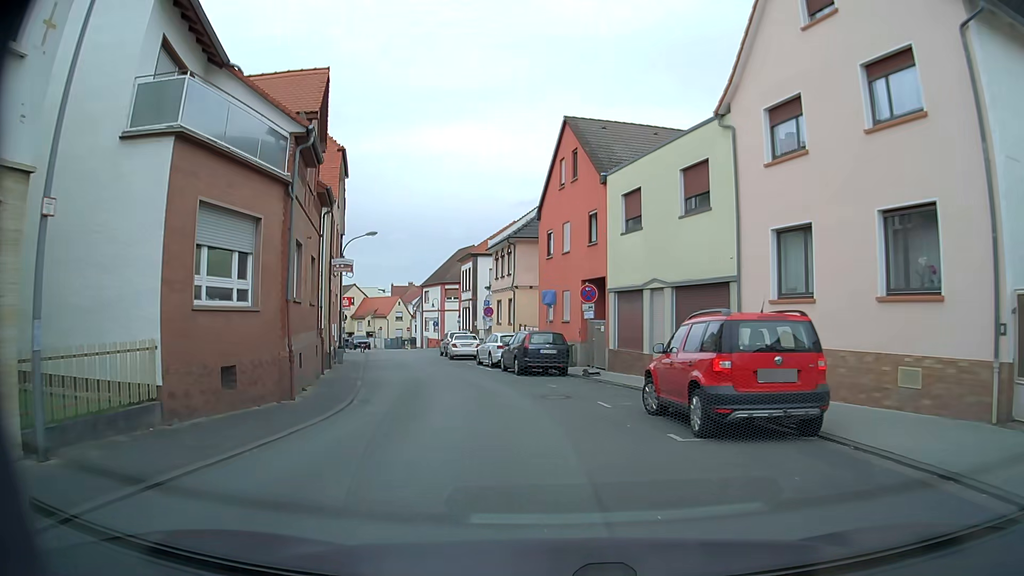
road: residential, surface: asphalt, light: Day
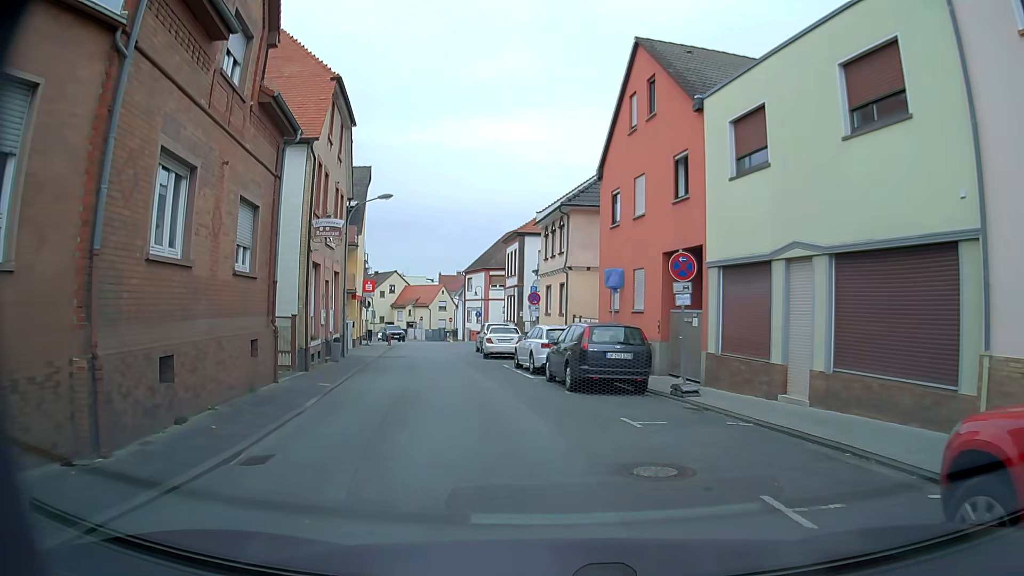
(-0.3, +7.6) m; -4°
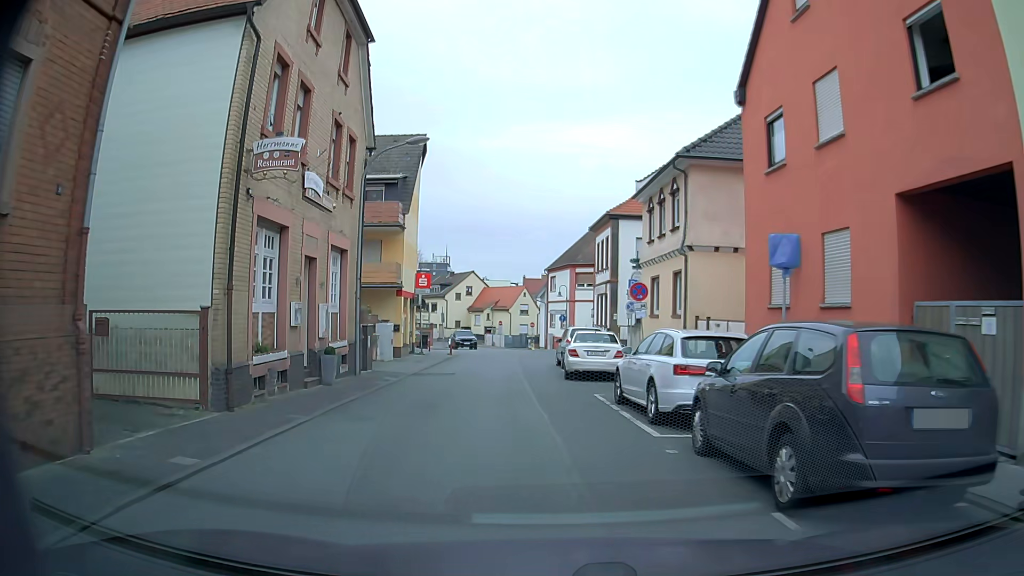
(-0.6, +9.6) m; -7°
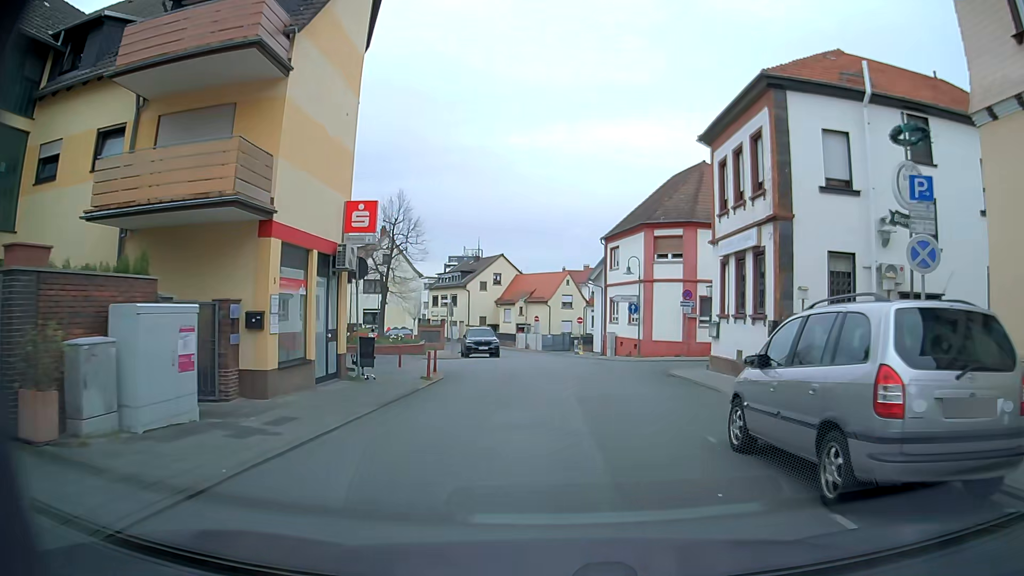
(-1.6, +21.0) m; -5°
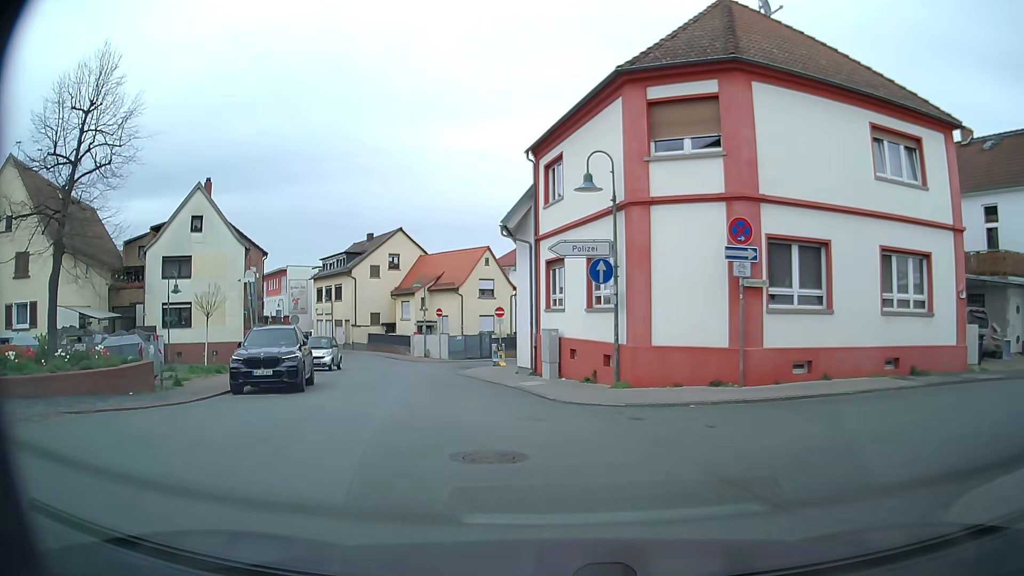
(+1.6, +21.0) m; +4°
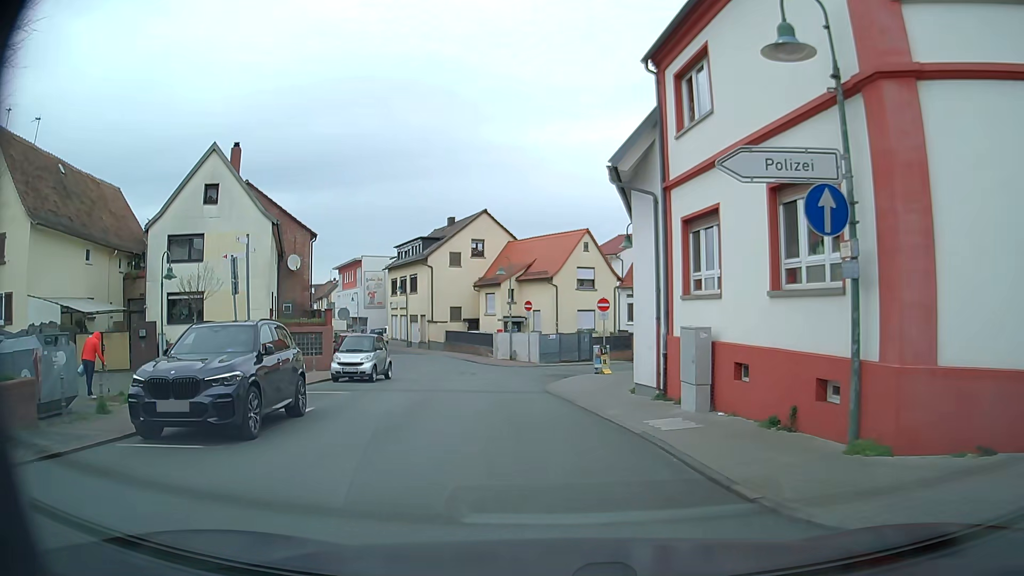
(-0.5, +8.1) m; -7°
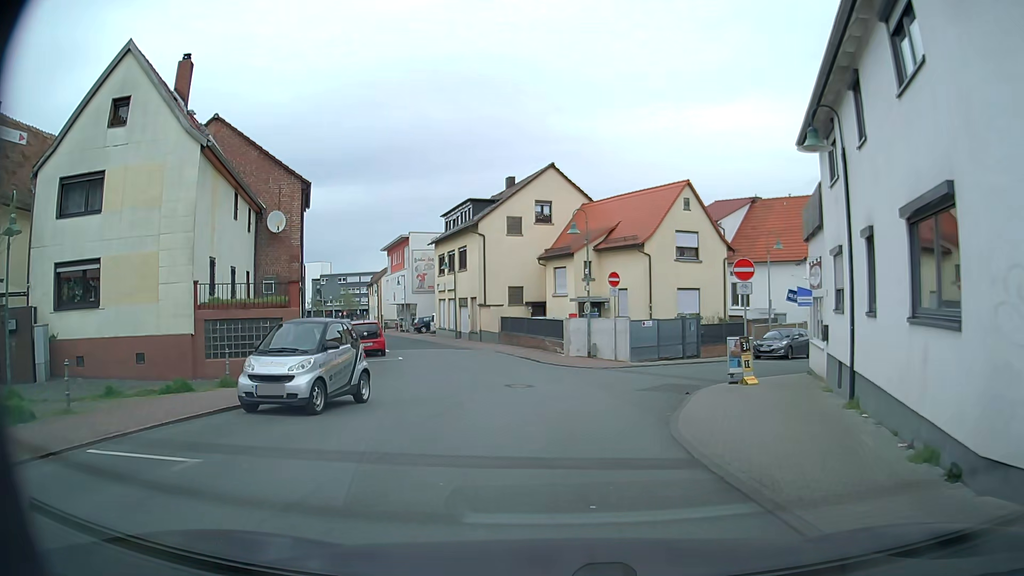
(-0.6, +11.5) m; -6°
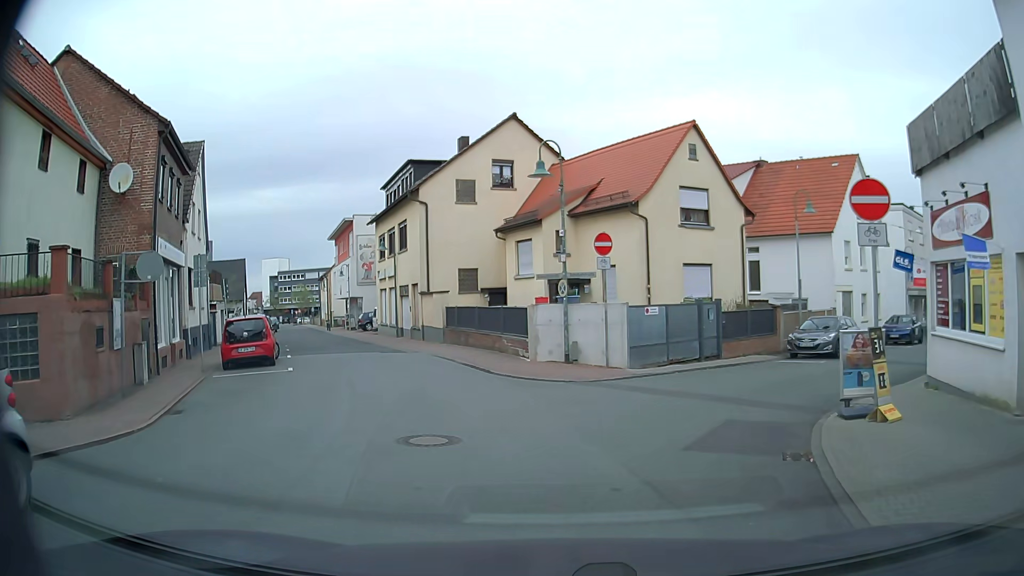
(+0.1, +8.6) m; +3°
